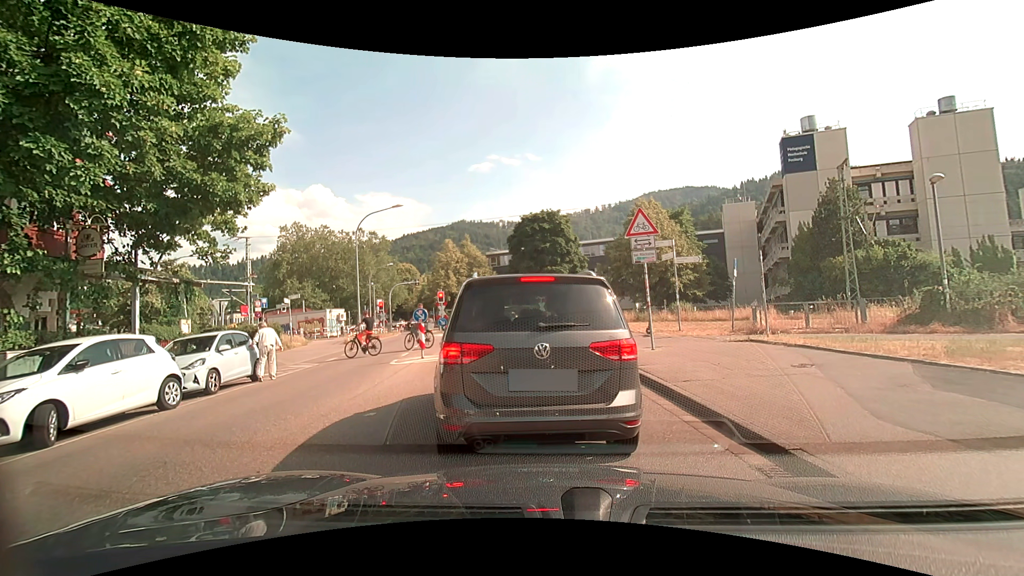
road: unclassified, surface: asphalt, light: Day
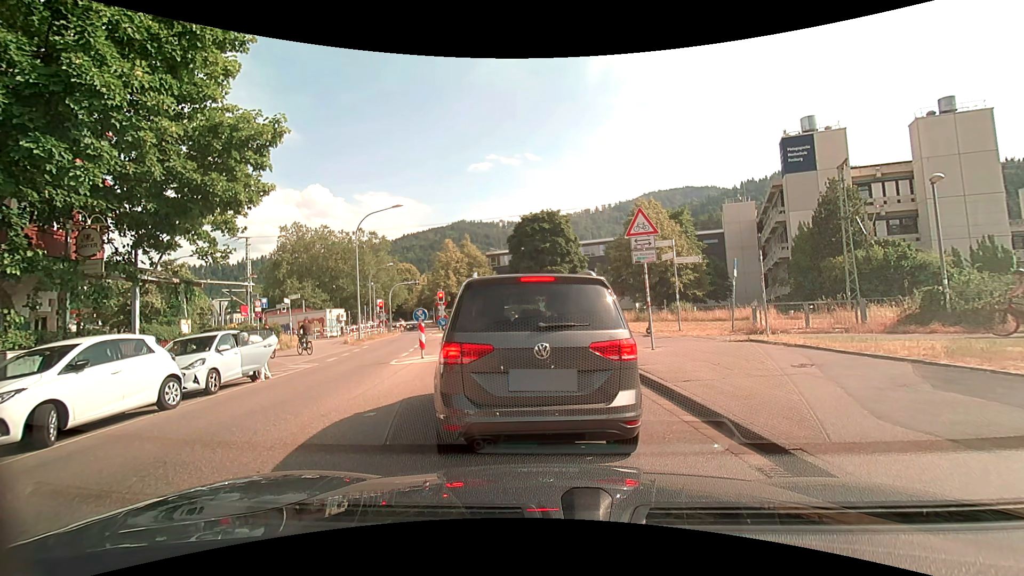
(0.0, 0.0) m; 0°
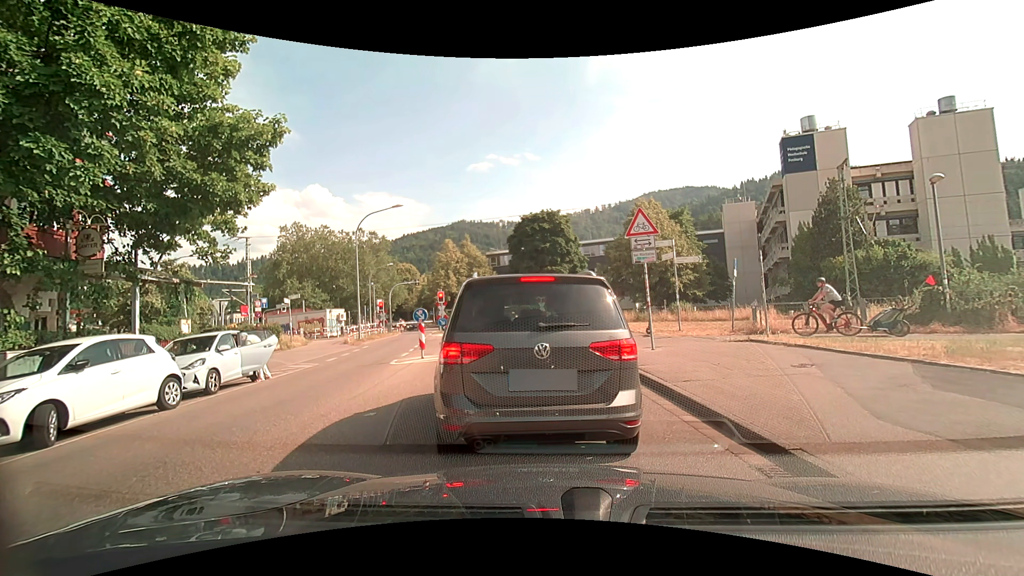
(0.0, 0.0) m; 0°
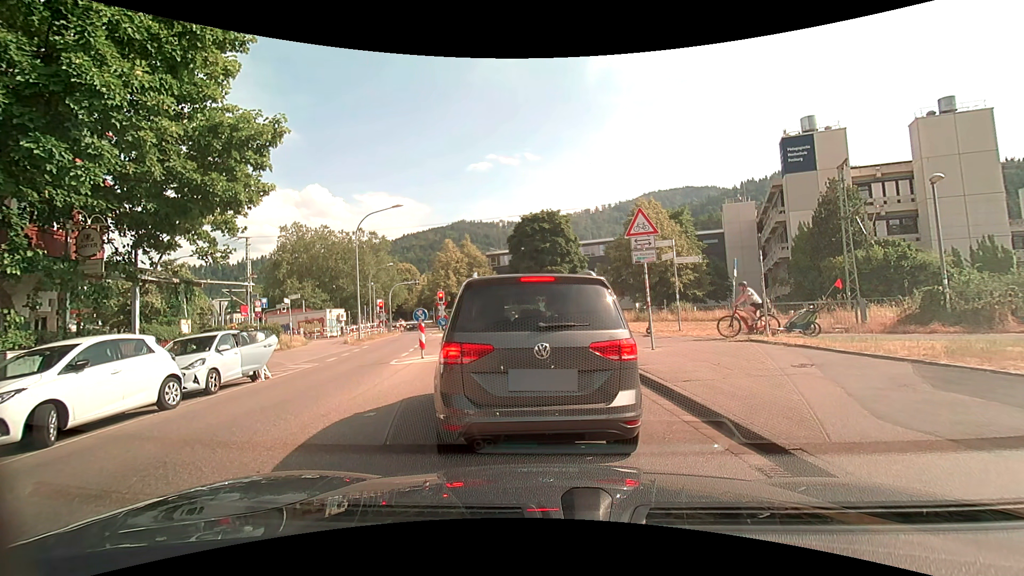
(0.0, 0.0) m; 0°
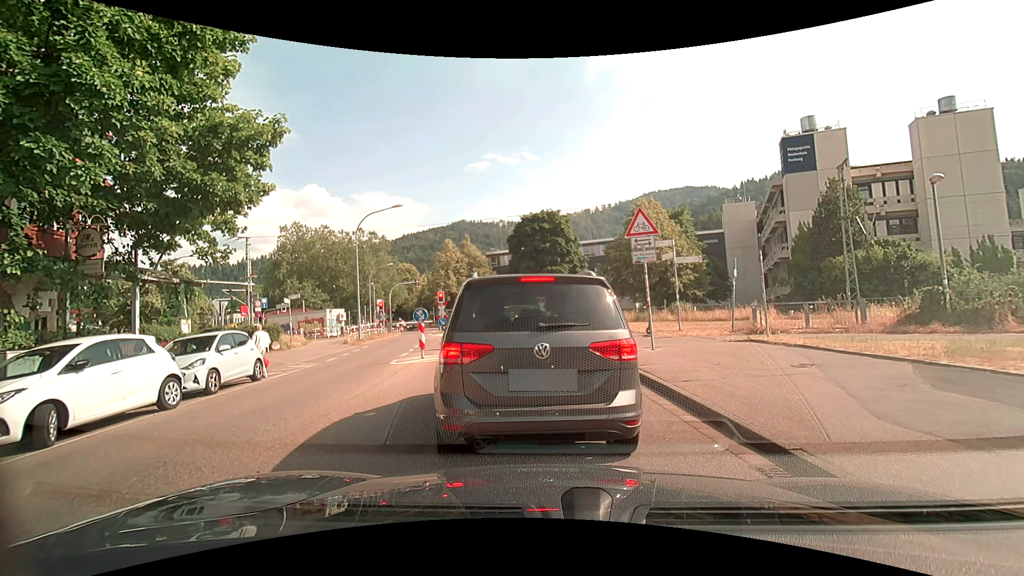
(0.0, 0.0) m; 0°
